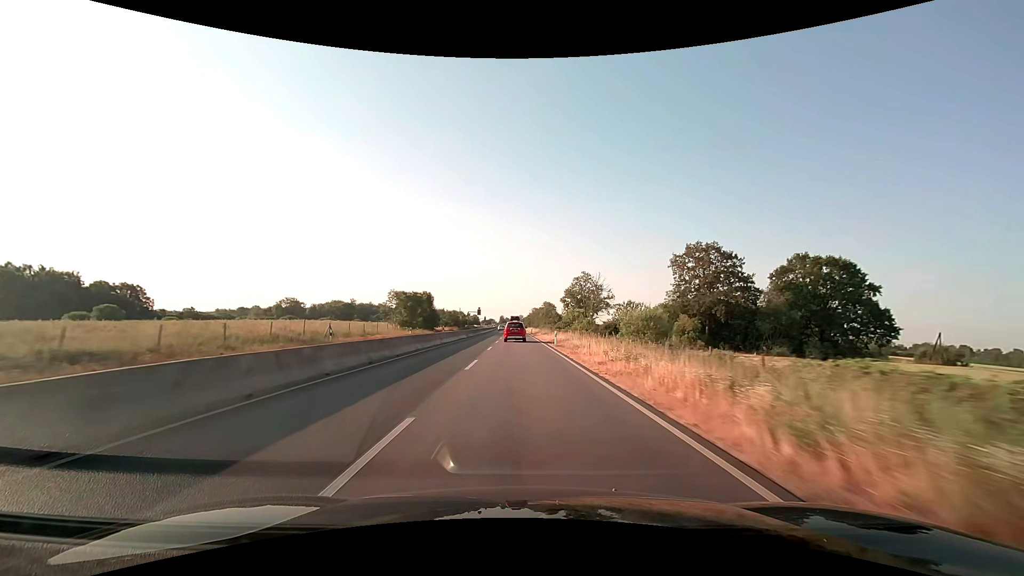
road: trunk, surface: asphalt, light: Day
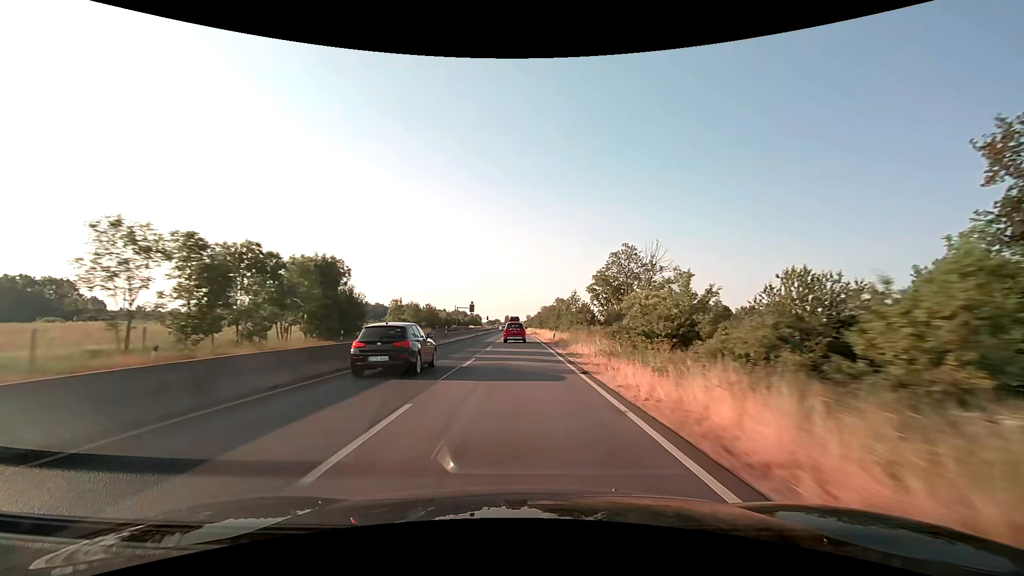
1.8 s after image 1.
(-0.3, +46.9) m; -1°
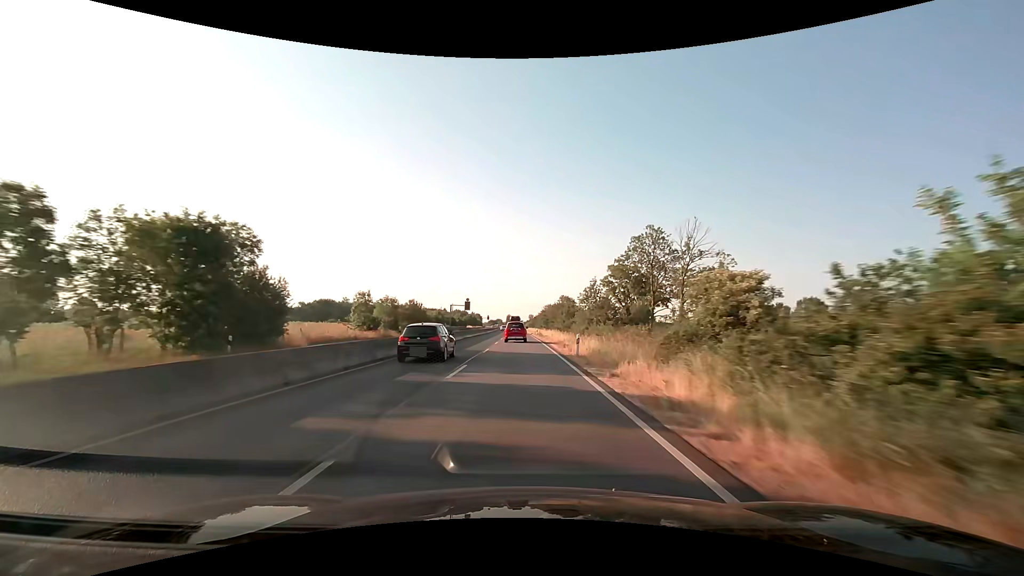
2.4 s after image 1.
(0.0, +15.6) m; 0°
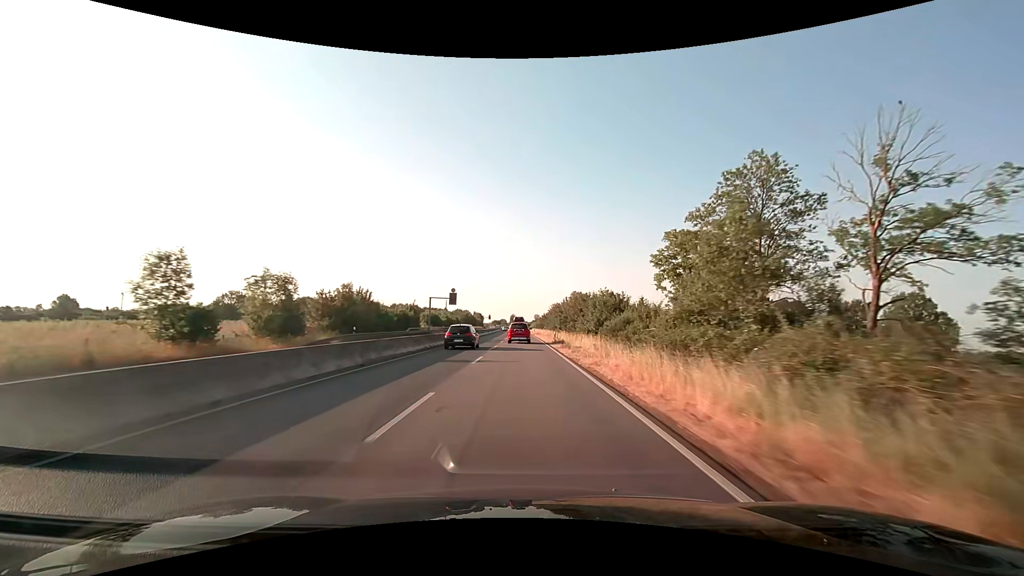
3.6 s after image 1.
(-0.2, +31.1) m; -1°
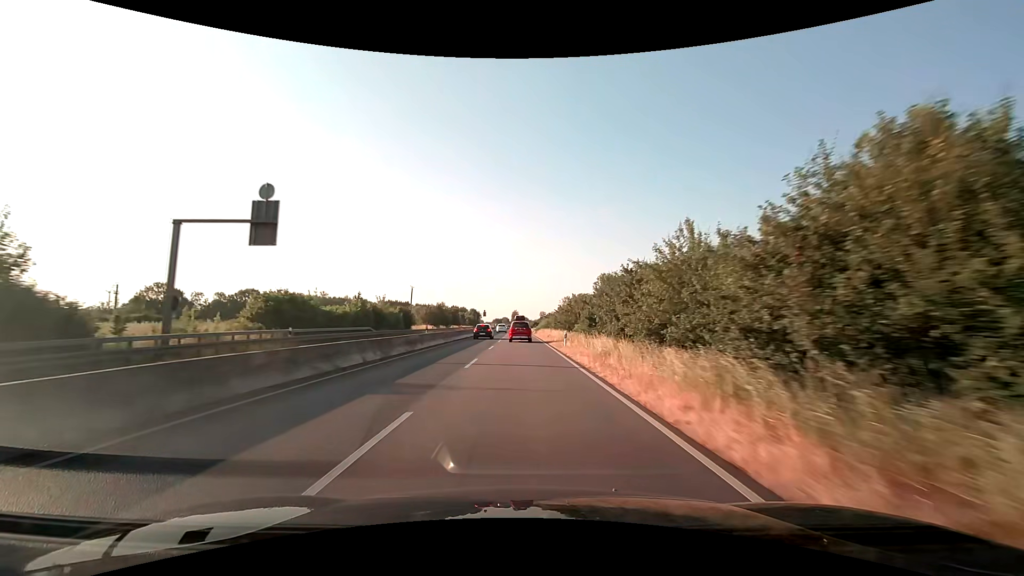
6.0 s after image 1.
(-0.3, +62.2) m; 0°
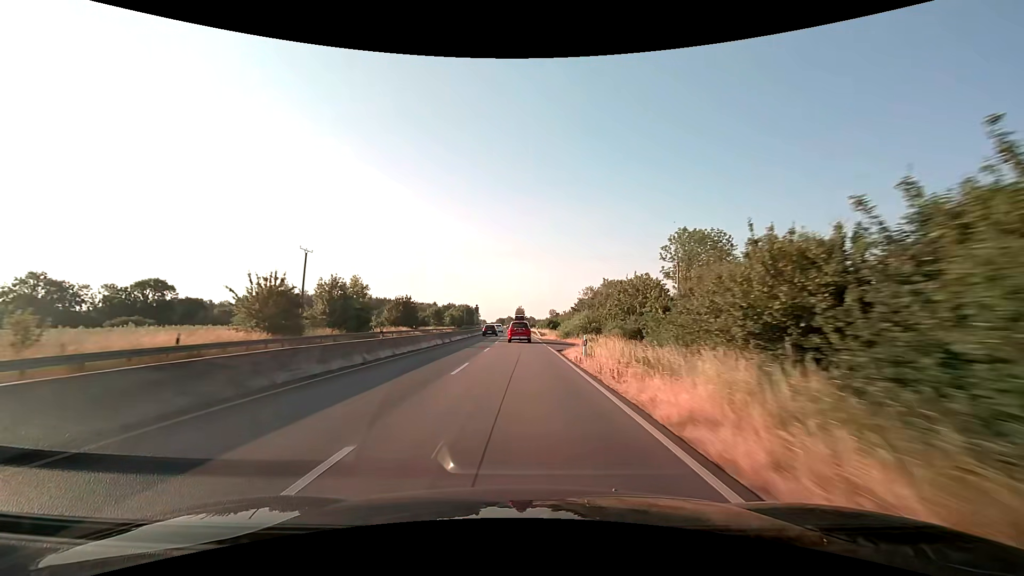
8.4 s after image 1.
(-0.3, +62.2) m; -1°
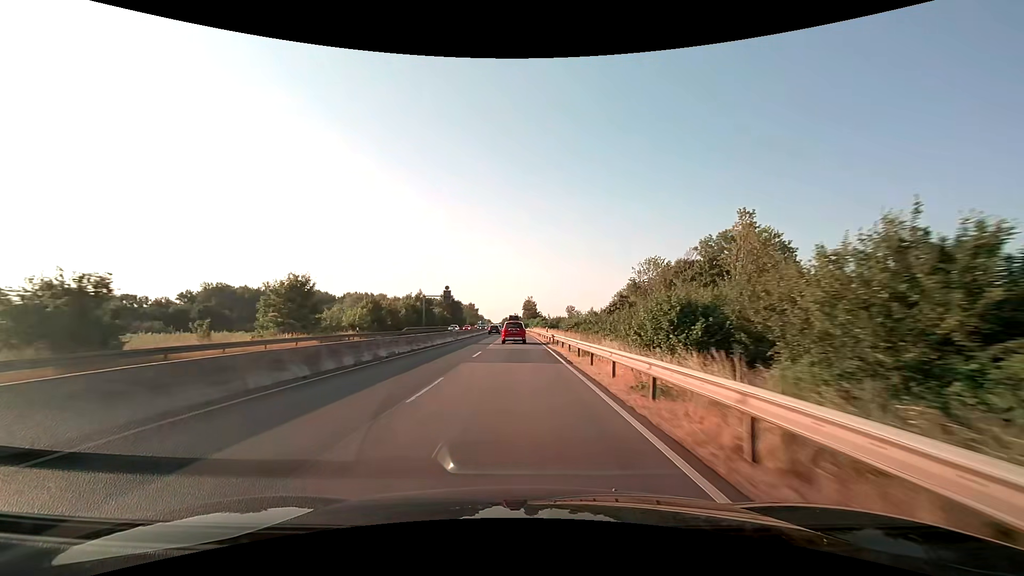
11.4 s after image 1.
(-0.6, +76.9) m; -1°
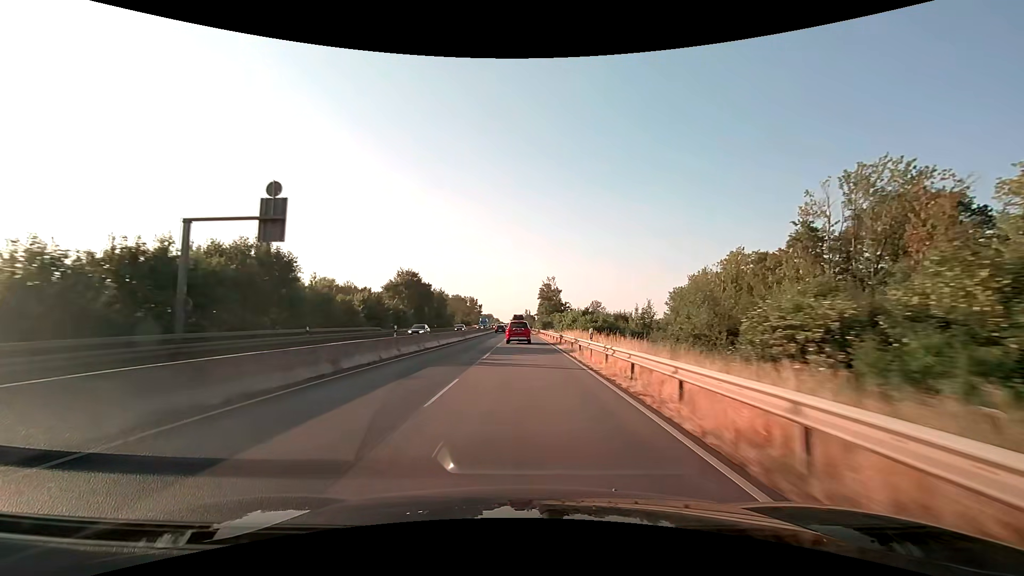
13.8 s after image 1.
(-0.6, +60.6) m; -1°
(0, +10) (0, +20) (0, +30) (0, +40) (0, +50) (0, +60) (0, +70) (-1, +80) (-1, +90) (-1, +100) m
